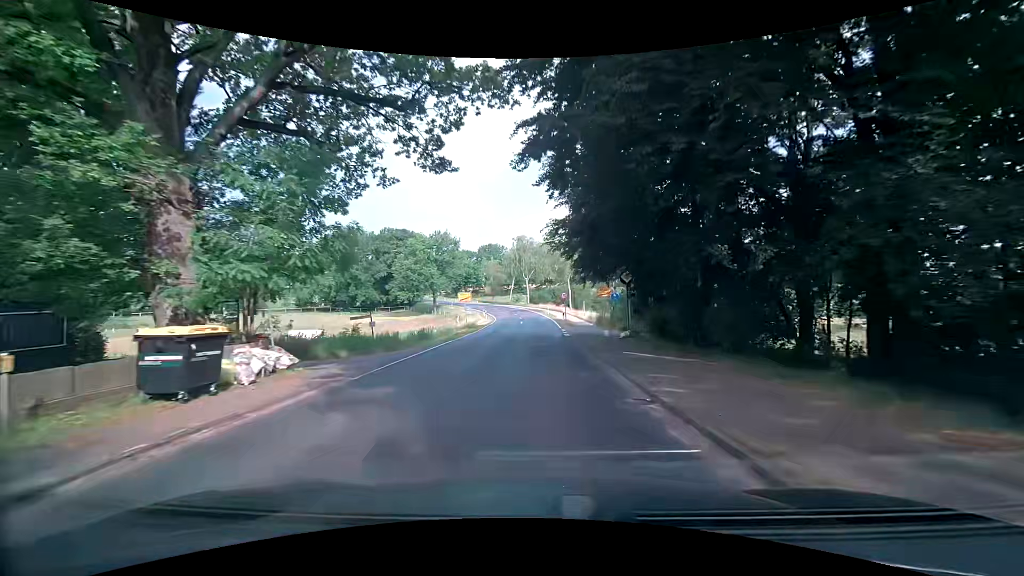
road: secondary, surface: asphalt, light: Day
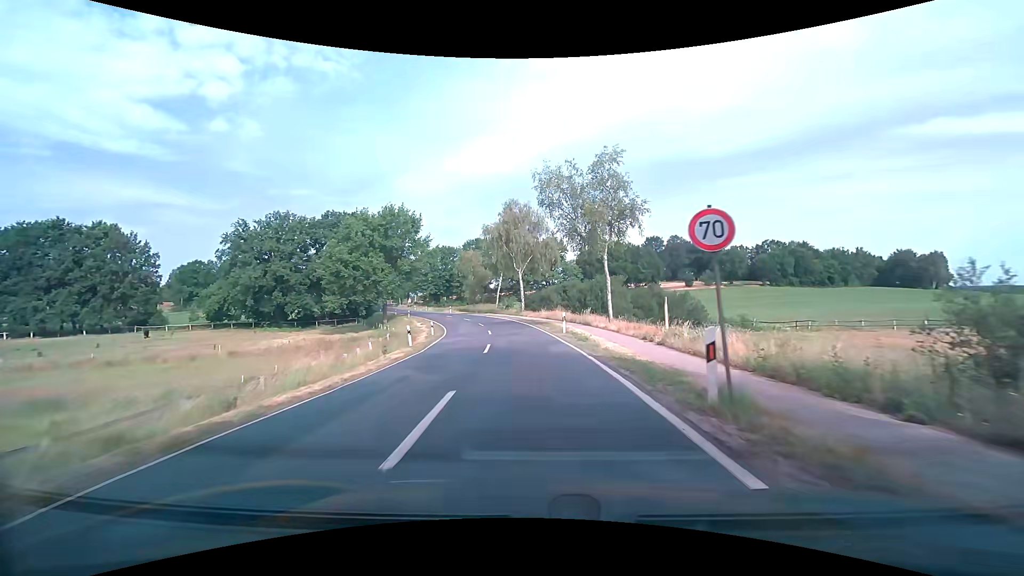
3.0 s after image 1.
(-0.5, +37.9) m; -1°
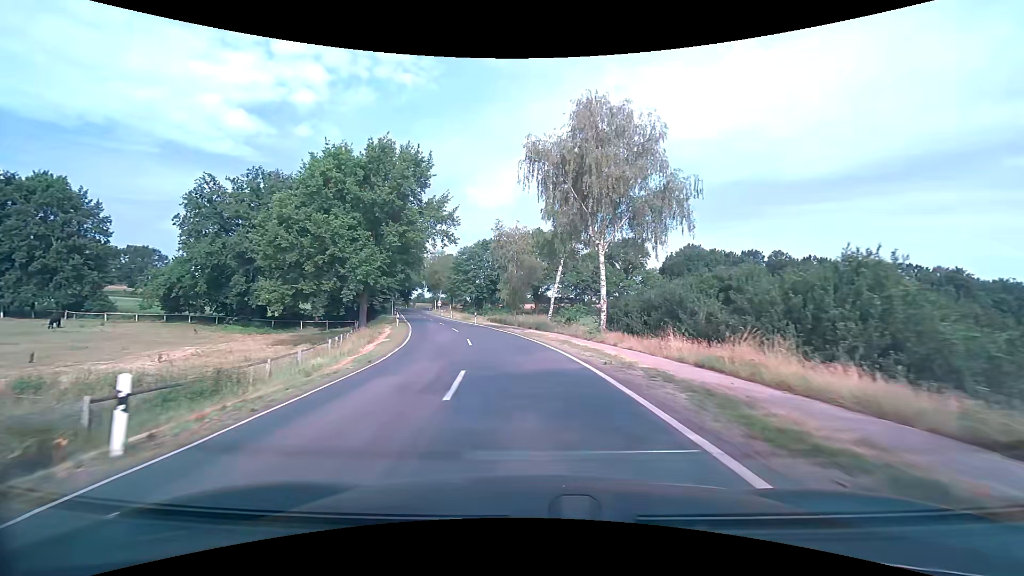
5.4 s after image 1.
(-1.6, +33.1) m; -7°
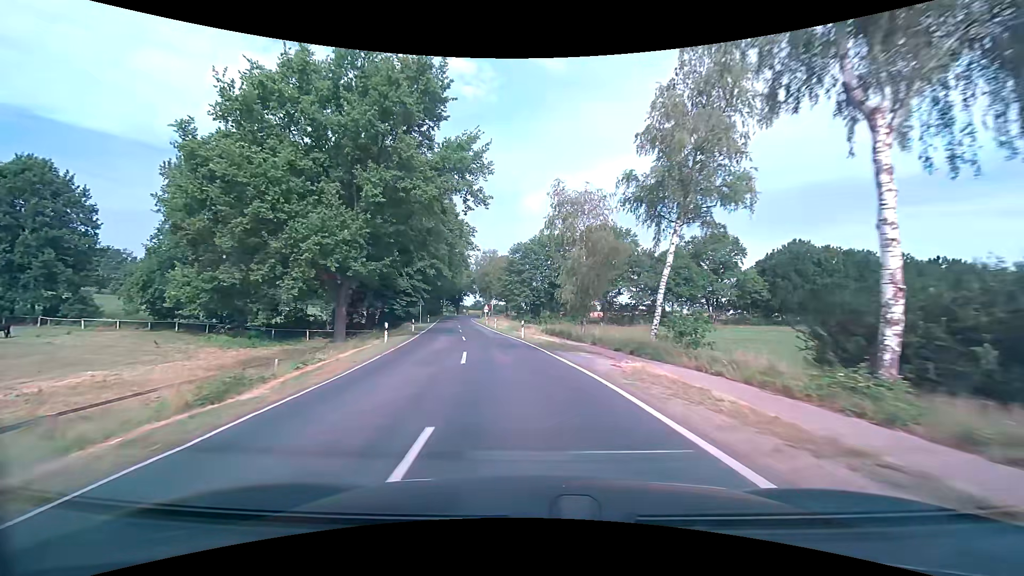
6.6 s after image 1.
(-1.0, +19.0) m; -7°
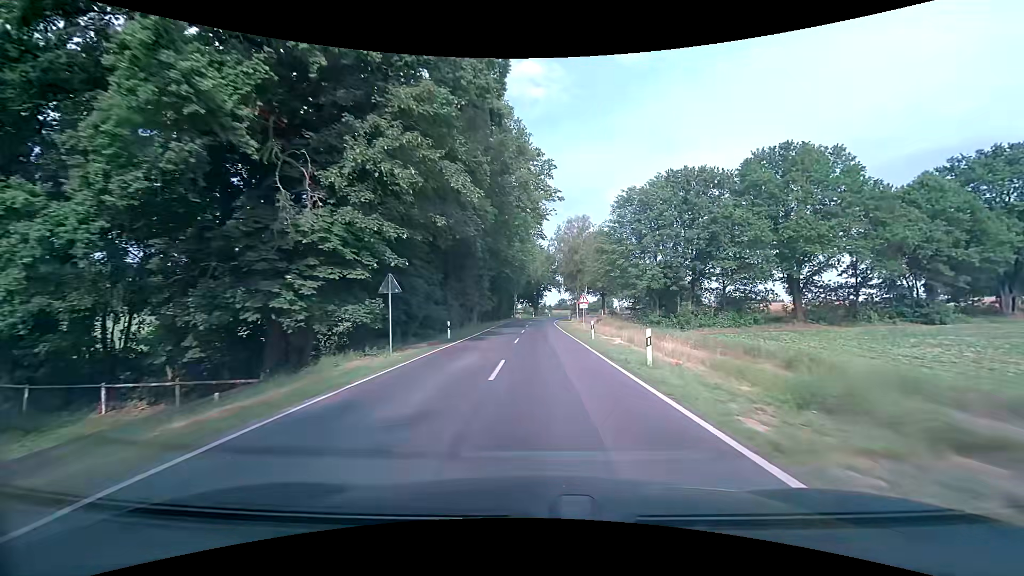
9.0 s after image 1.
(-4.8, +40.5) m; -11°
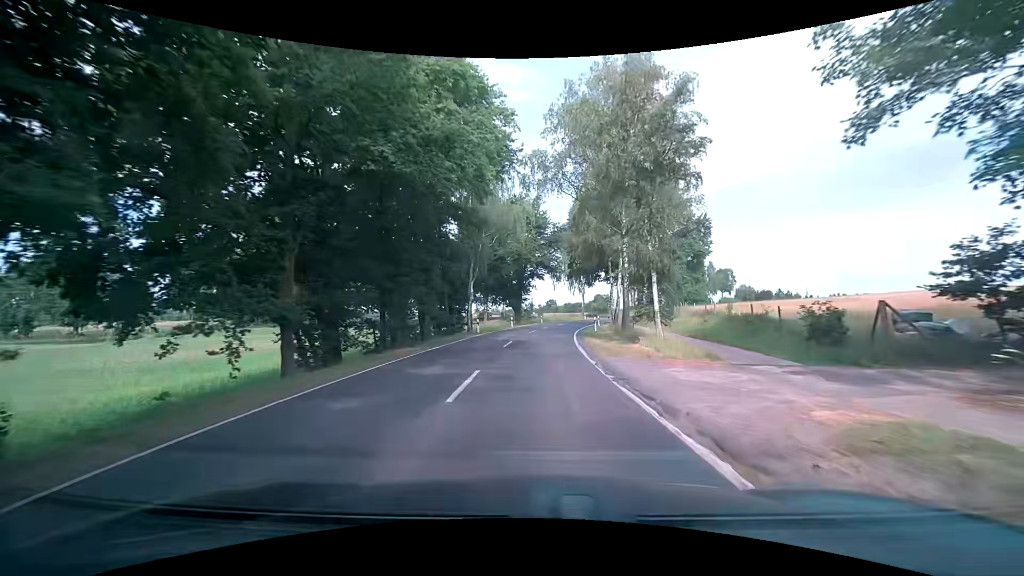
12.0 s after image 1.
(+0.9, +50.8) m; +2°
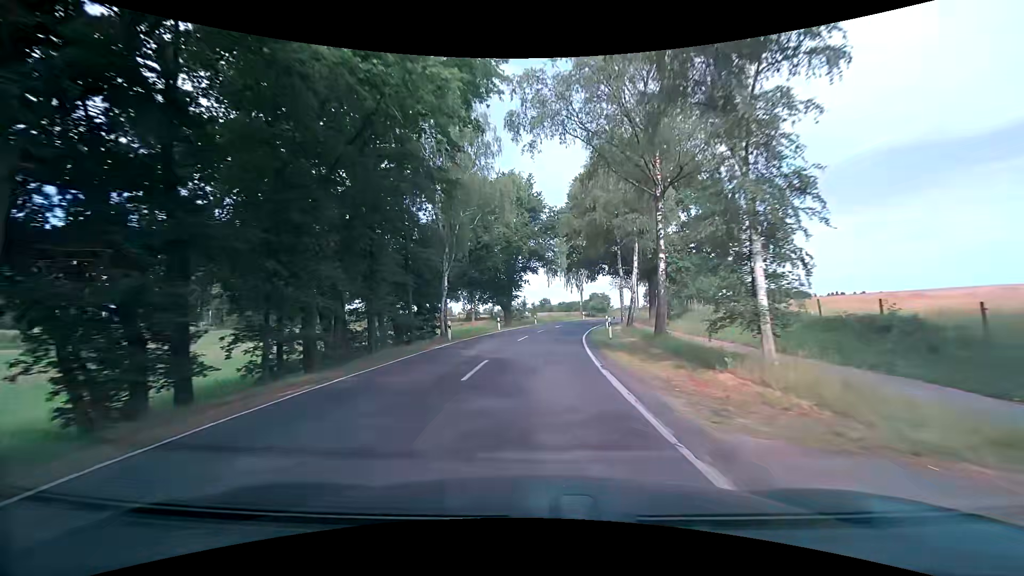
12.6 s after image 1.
(+0.1, +9.7) m; +1°
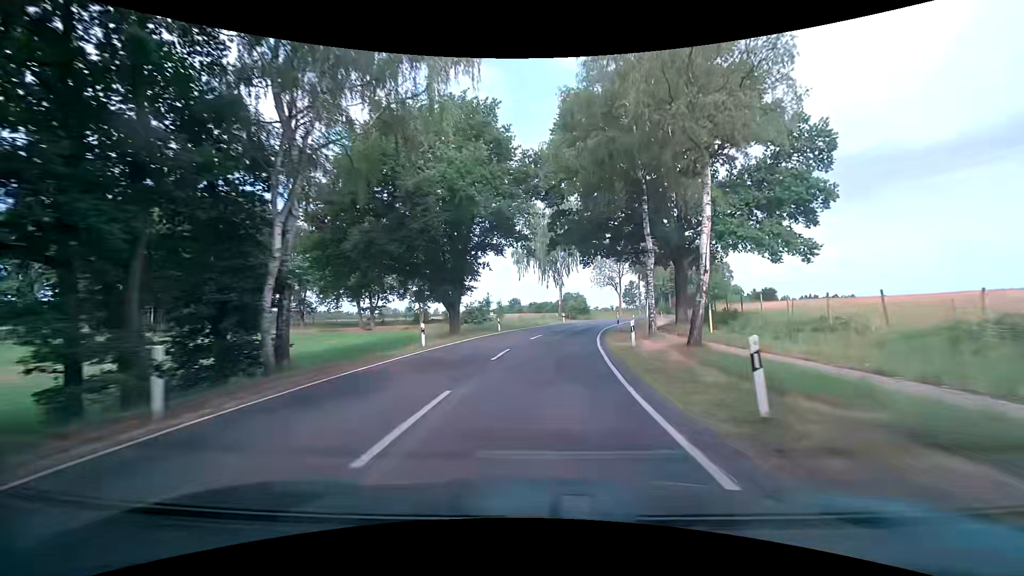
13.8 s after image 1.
(+0.5, +19.4) m; +3°
(0, +10) (+1, +20) (+2, +30) (+4, +40) (+6, +50) (+8, +59) (+11, +69) (+15, +78) (+18, +87) (+23, +96) m
